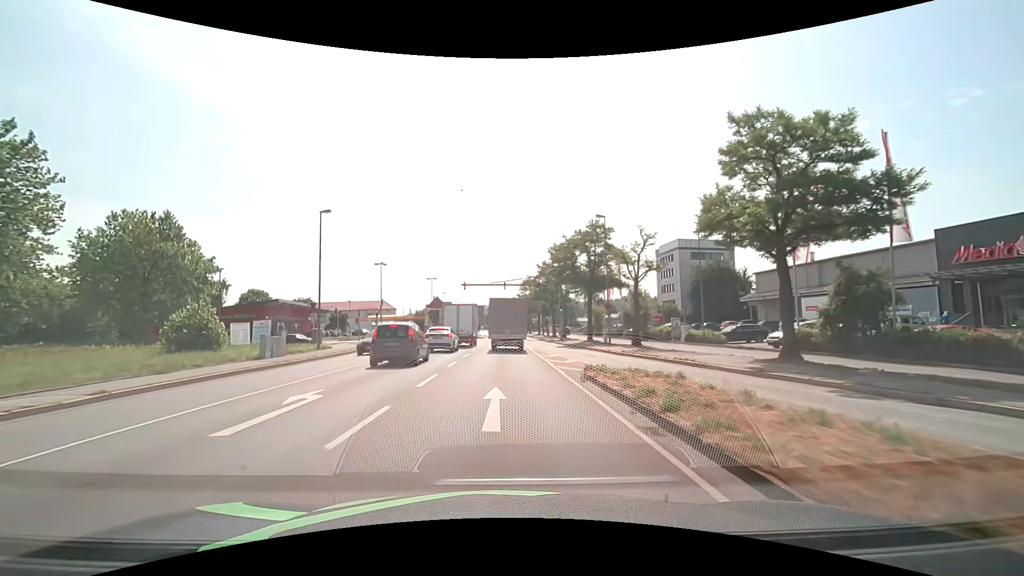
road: primary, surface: asphalt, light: Day
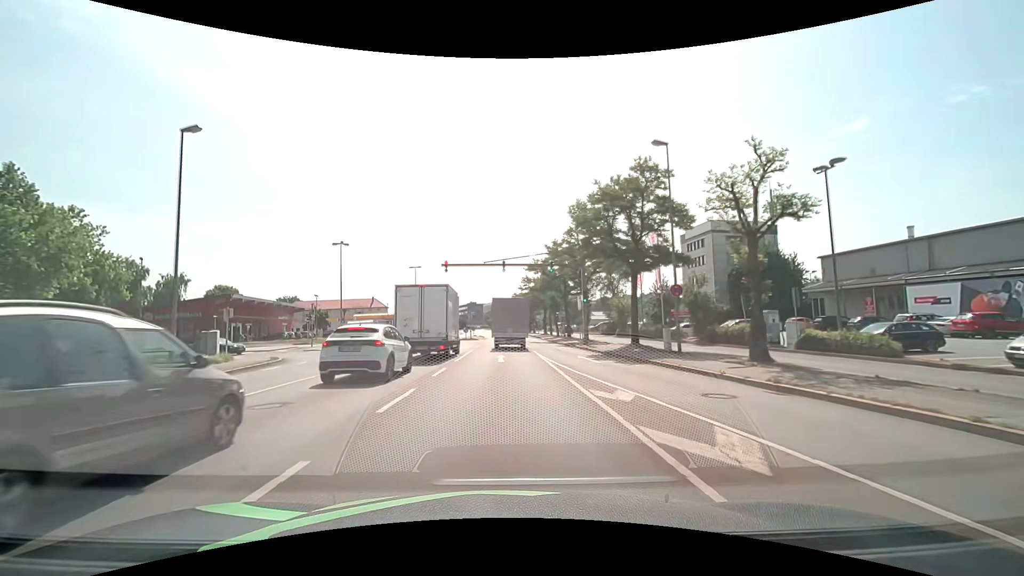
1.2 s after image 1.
(0.0, +15.6) m; 0°
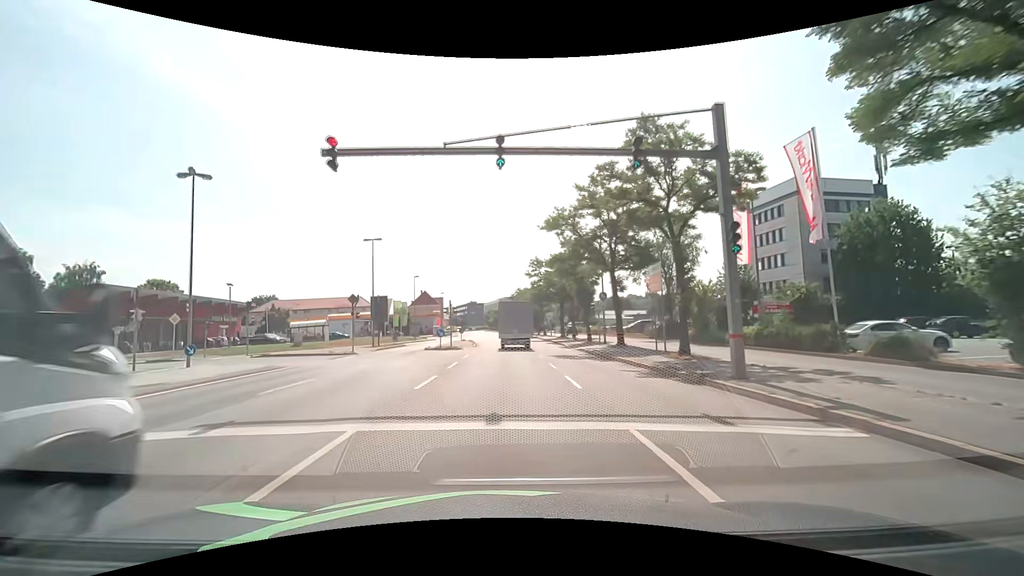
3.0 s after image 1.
(-0.1, +23.4) m; 0°
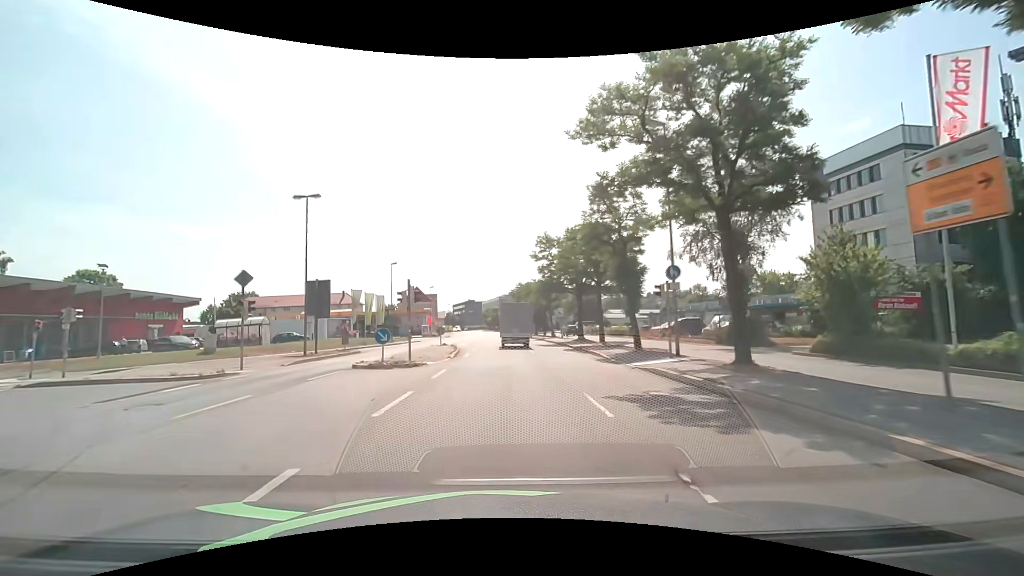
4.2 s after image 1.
(-0.1, +15.6) m; 0°
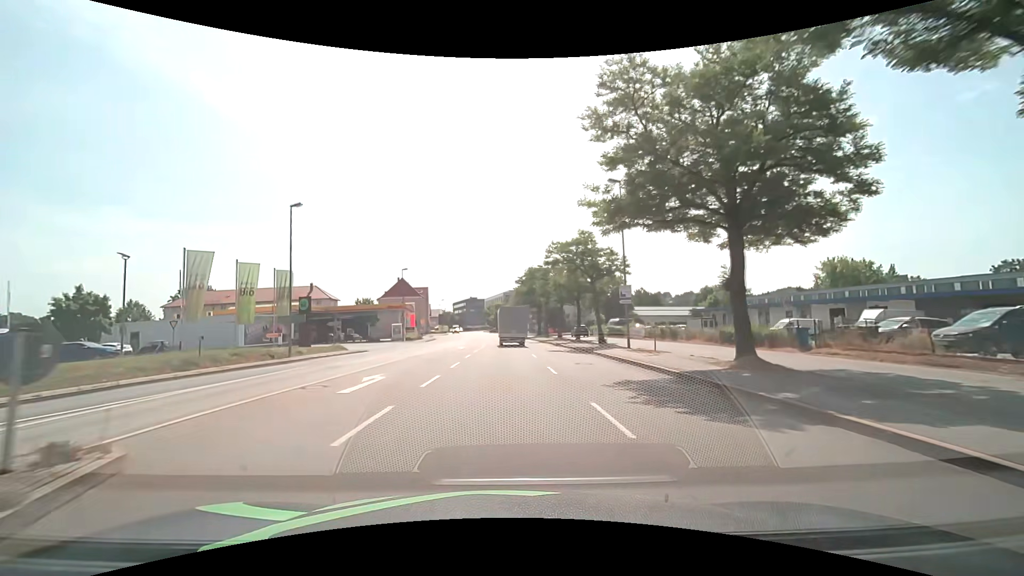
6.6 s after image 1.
(-0.1, +31.4) m; -1°
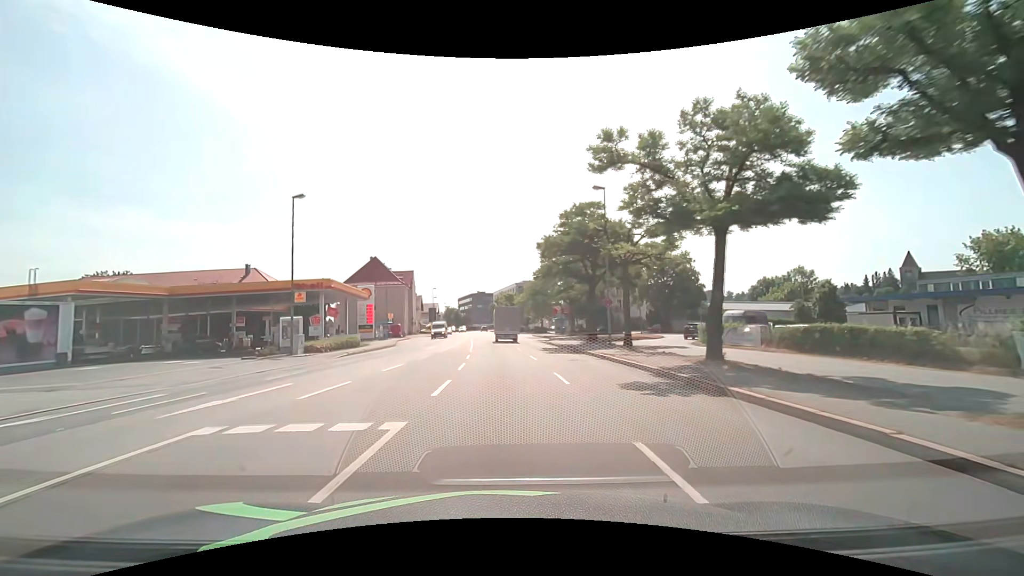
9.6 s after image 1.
(-0.1, +39.3) m; -1°
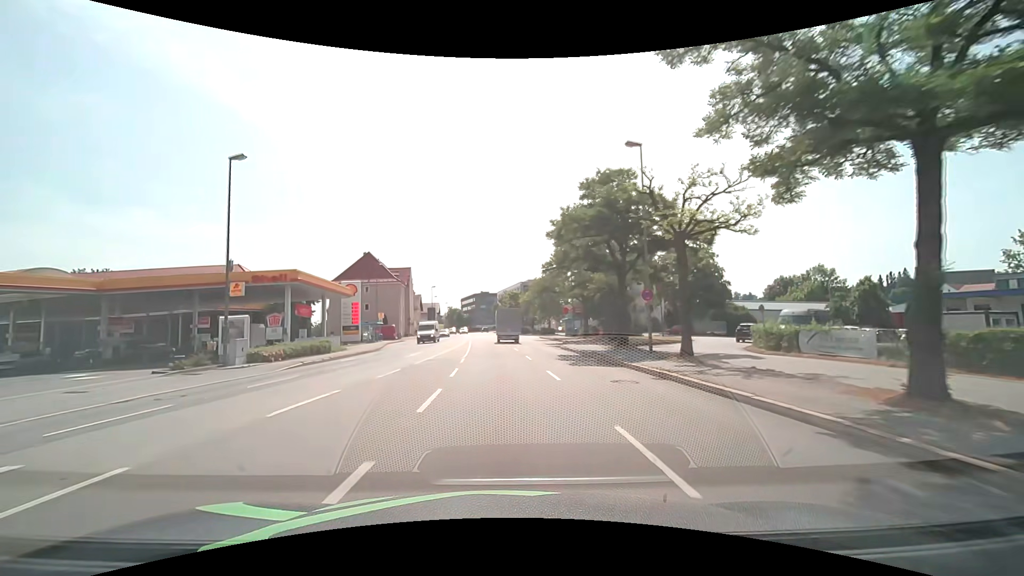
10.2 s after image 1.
(0.0, +7.9) m; -1°
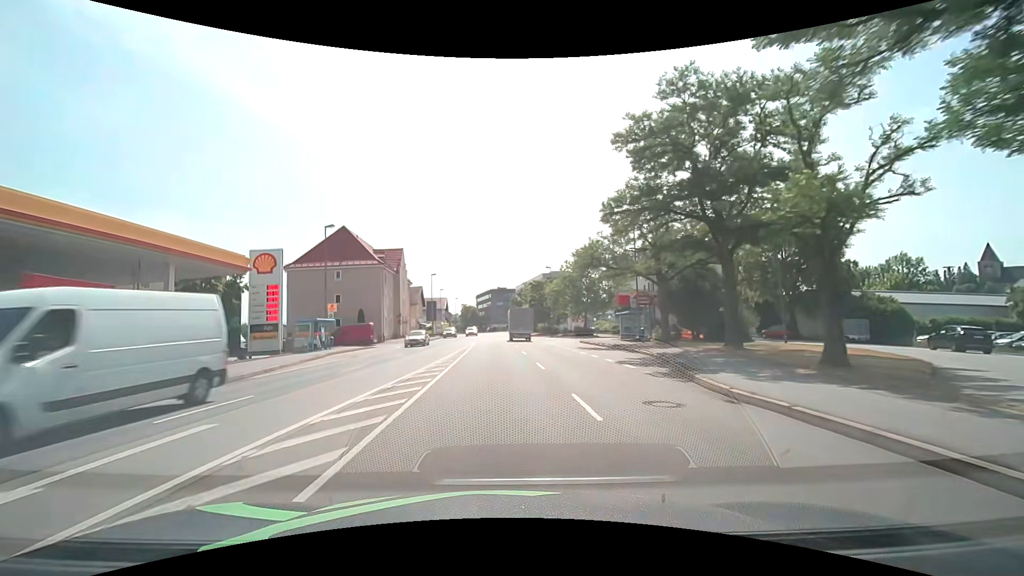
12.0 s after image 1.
(-0.3, +23.8) m; -2°
(0, +10) (0, +20) (0, +30) (-1, +40) (-1, +50) (-1, +60) (-1, +70) (-2, +80) (-2, +90) (-2, +100) m
